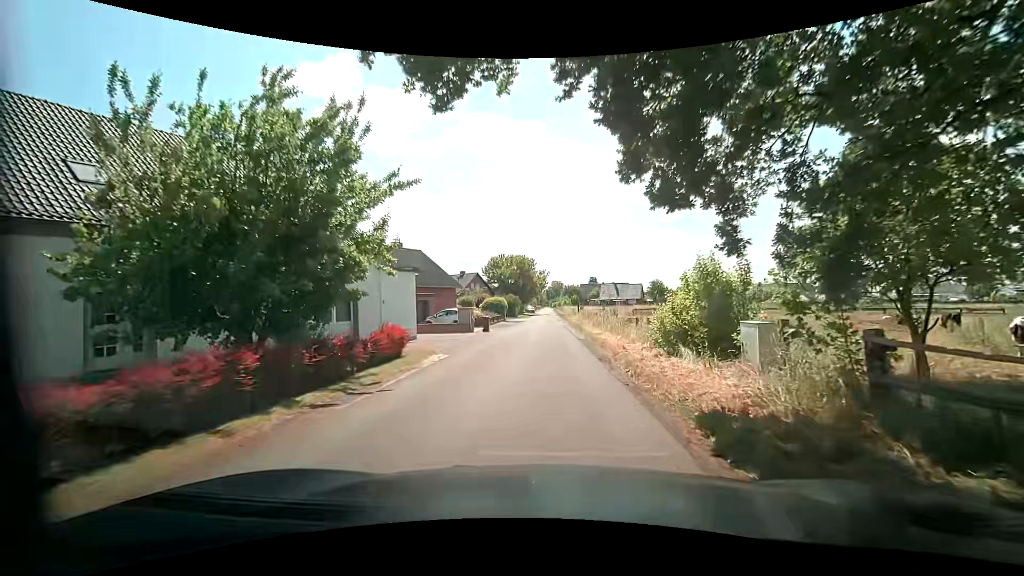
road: unclassified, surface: asphalt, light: Day
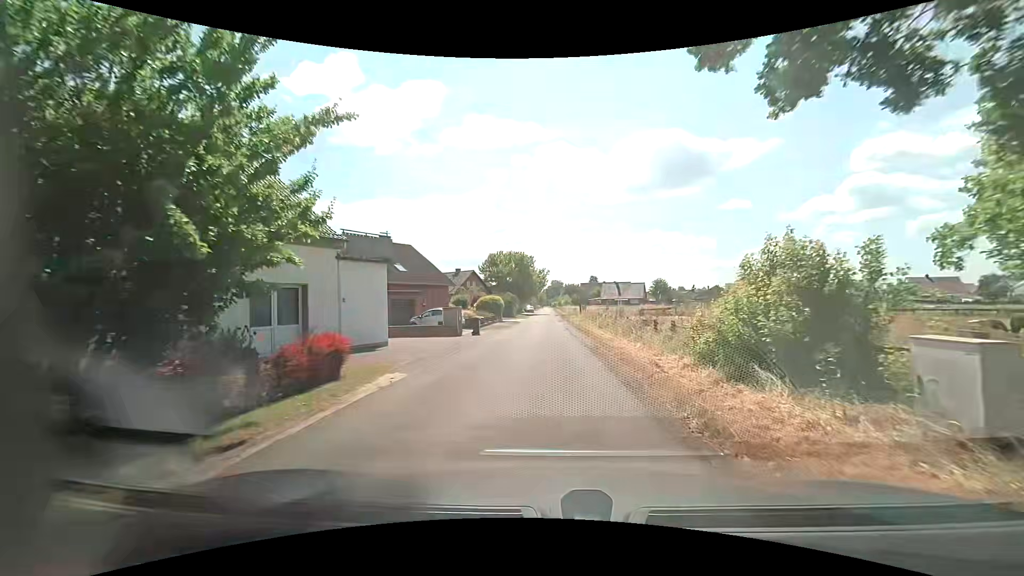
(0.0, +4.3) m; 0°
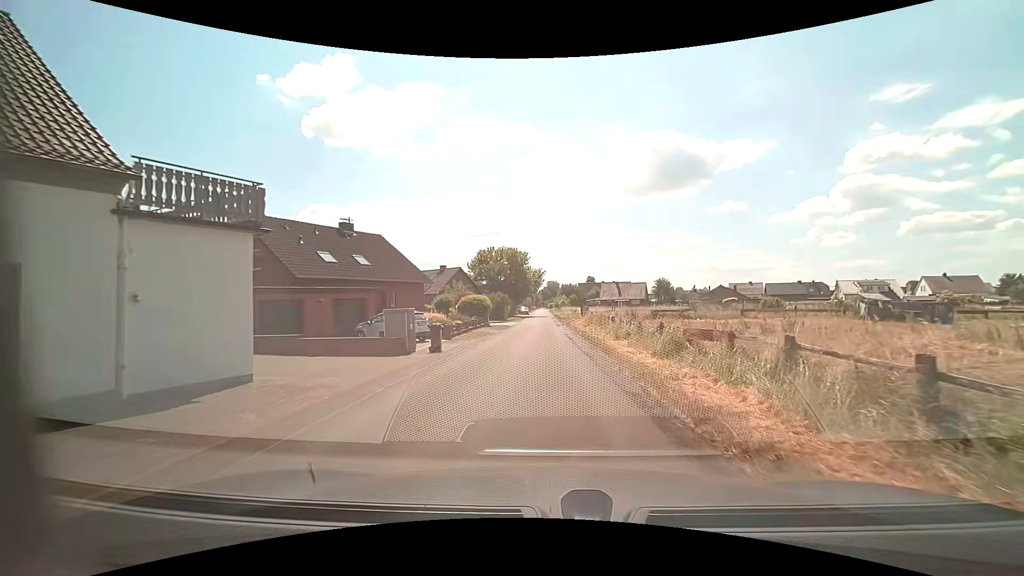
(+0.2, +8.8) m; +1°
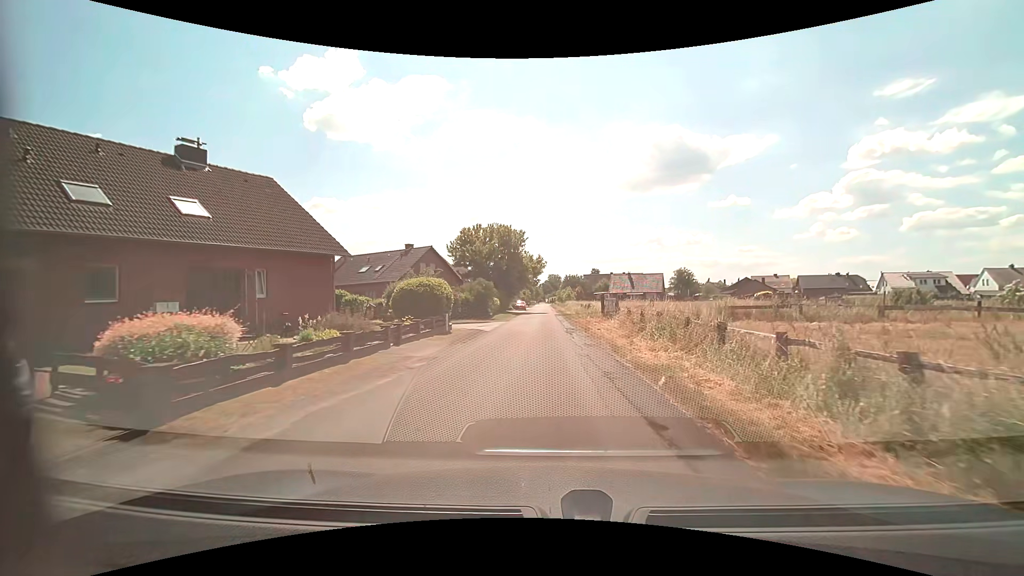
(+0.1, +18.8) m; 0°
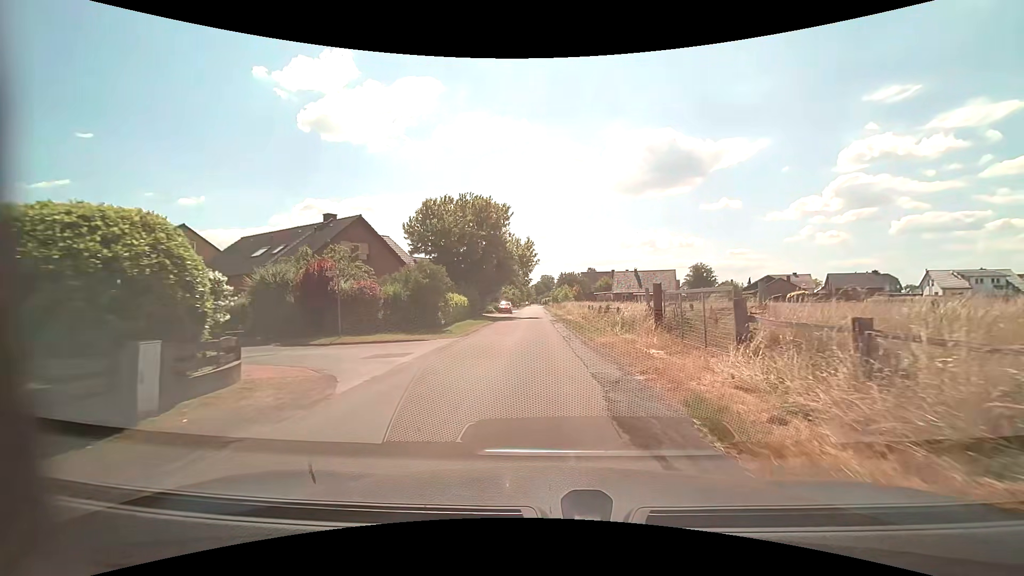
(+0.1, +18.4) m; 0°
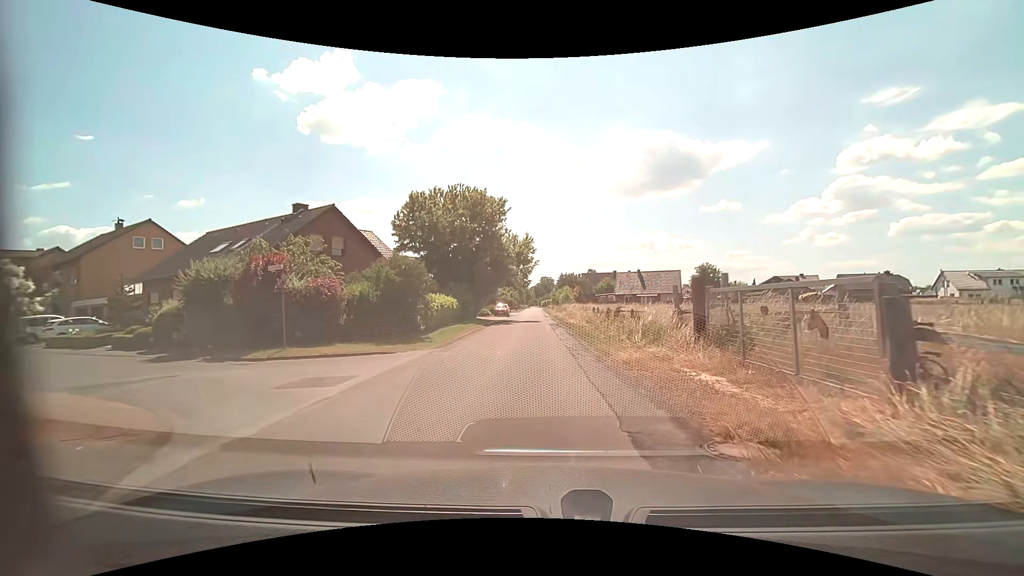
(0.0, +4.3) m; +1°
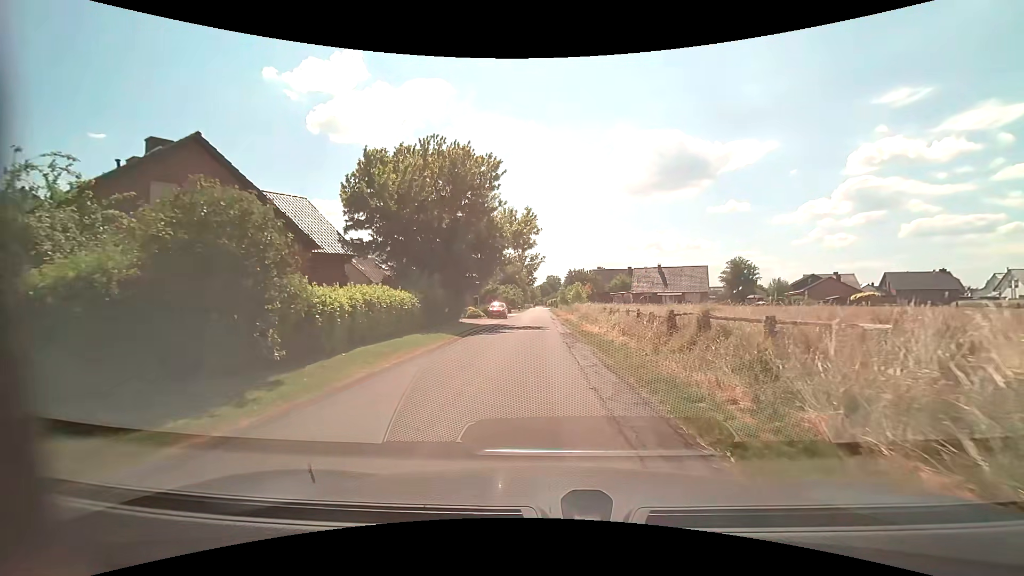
(-0.2, +12.3) m; 0°
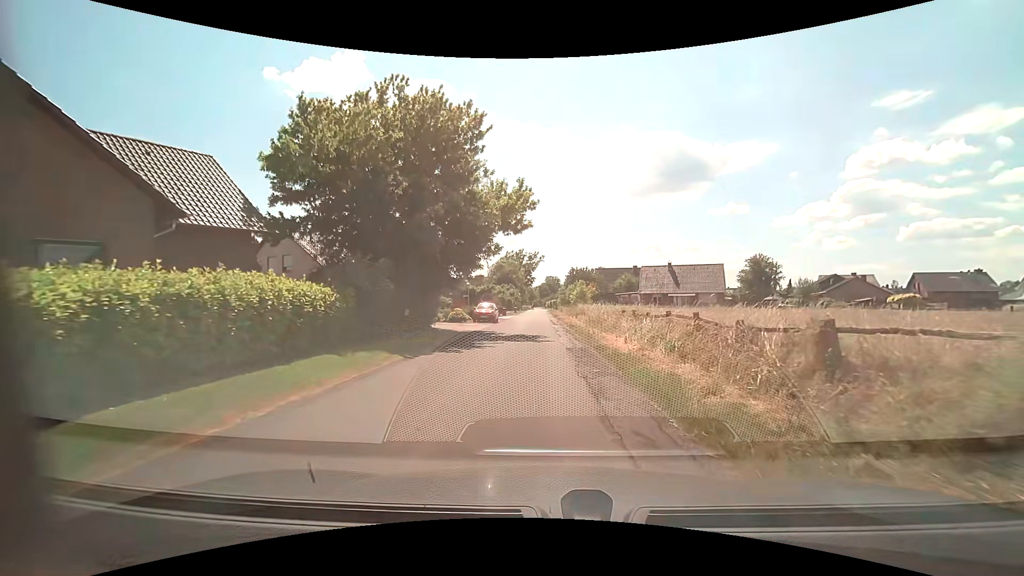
(-0.2, +8.2) m; -1°
(0, +10) (0, +20) (0, +30) (0, +40) (0, +50) (-1, +60) (-1, +70) (-1, +80) (-1, +90) (-1, +100) m
